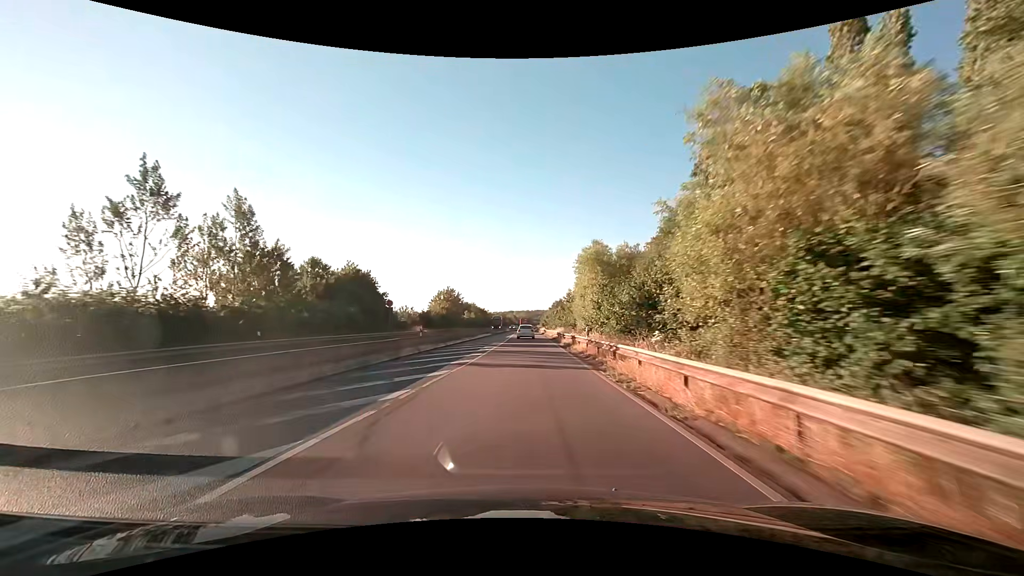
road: trunk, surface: asphalt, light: Day
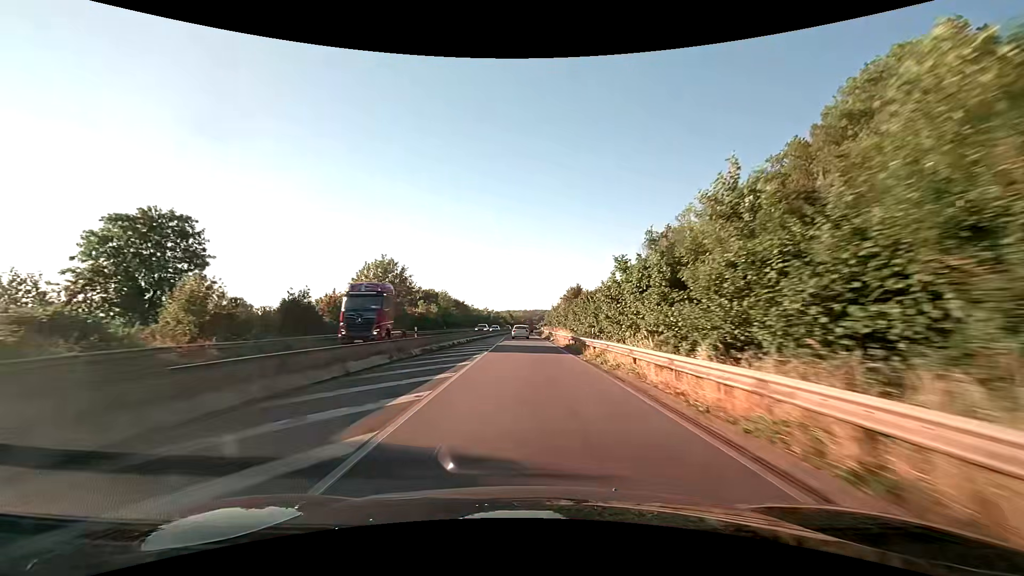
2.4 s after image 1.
(+0.2, +51.4) m; 0°
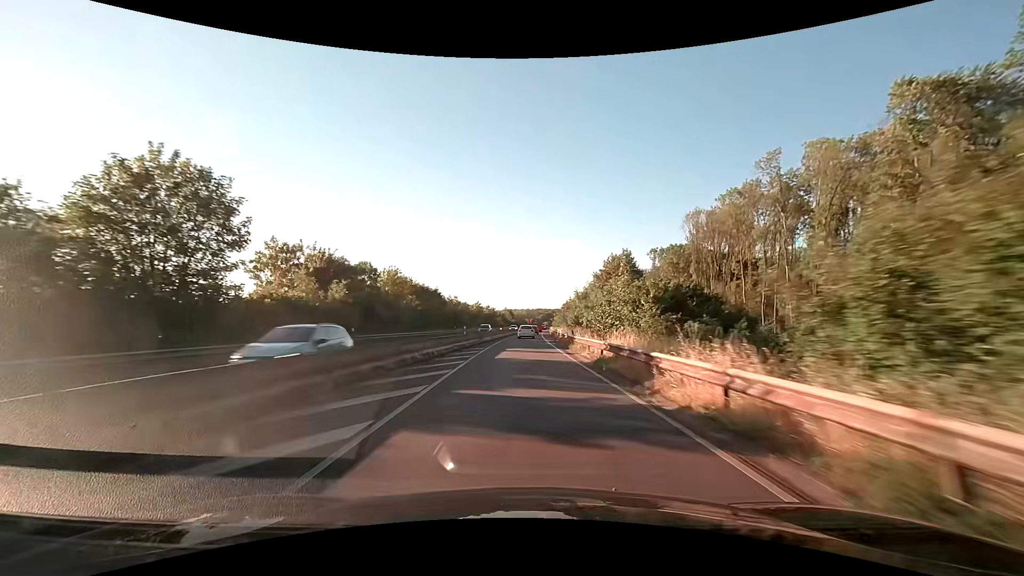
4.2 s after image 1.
(-0.1, +39.3) m; 0°
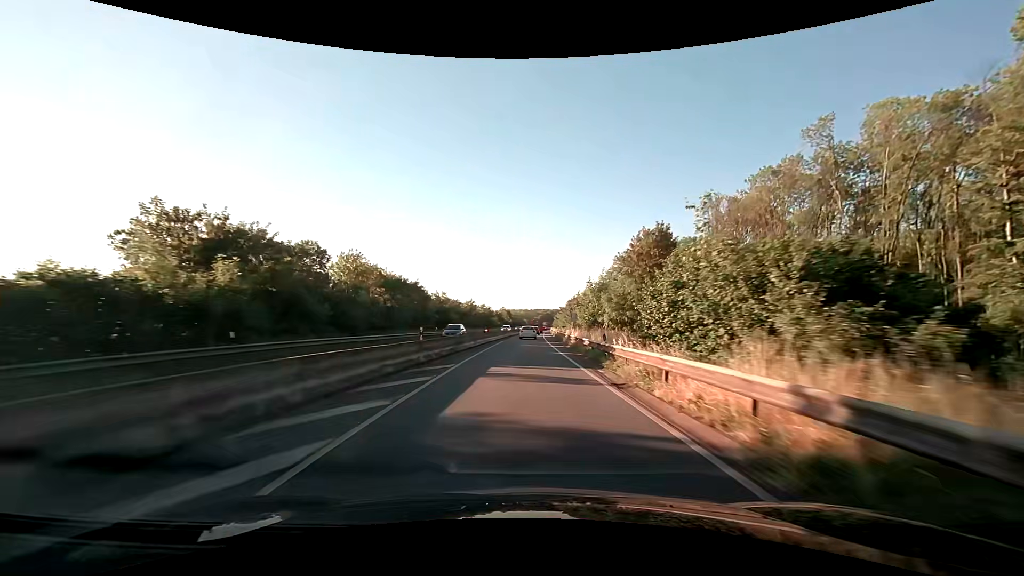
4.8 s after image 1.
(0.0, +13.3) m; 0°
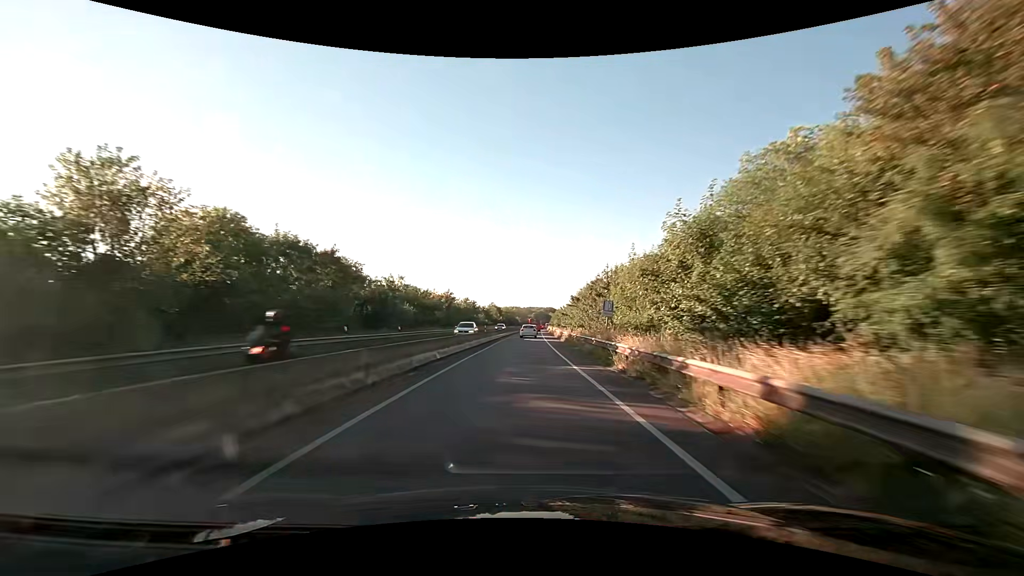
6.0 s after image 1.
(+0.2, +26.8) m; +1°
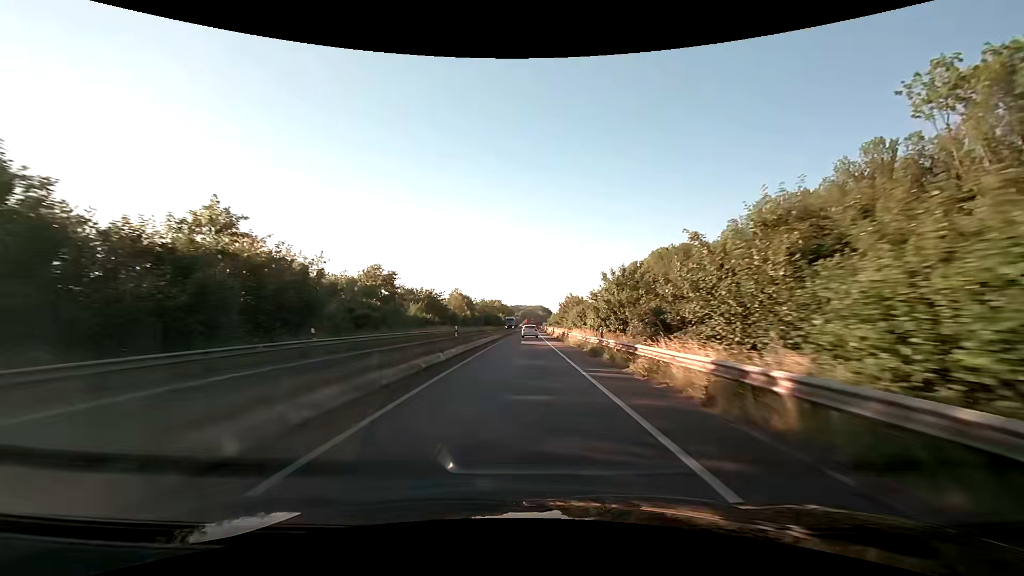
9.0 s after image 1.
(+1.1, +68.8) m; +1°
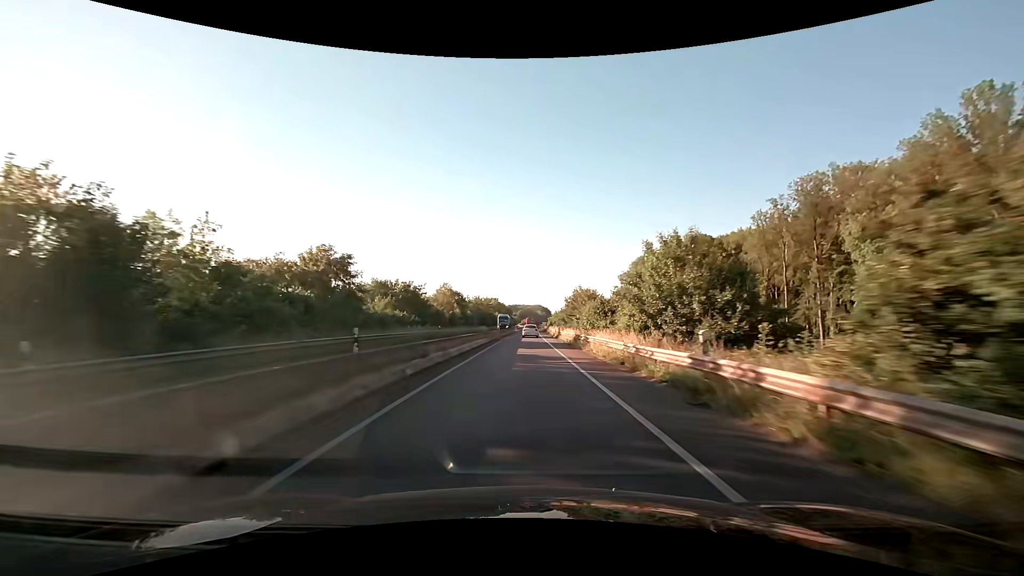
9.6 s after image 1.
(+0.1, +14.0) m; 0°
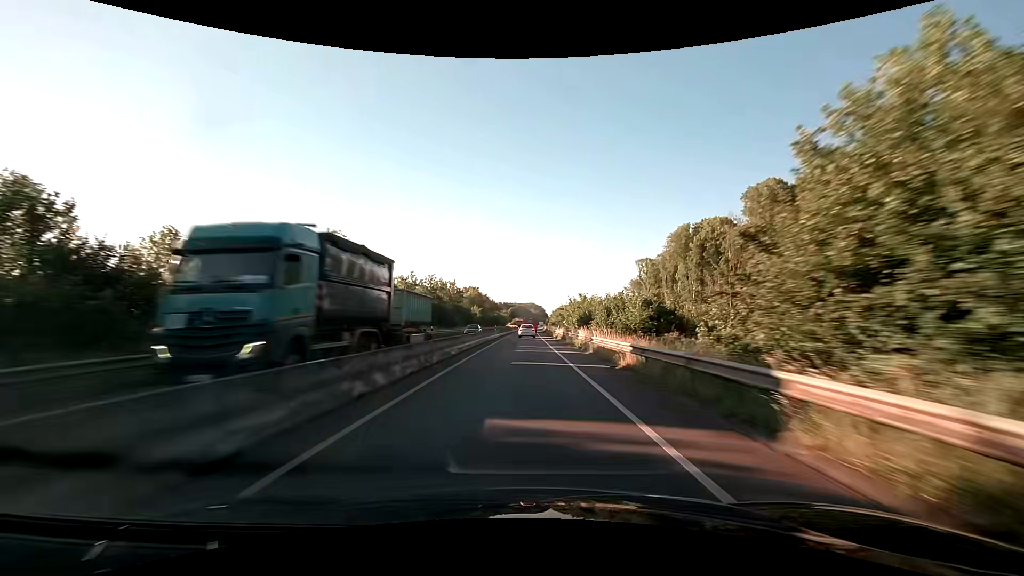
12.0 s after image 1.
(+0.6, +55.8) m; +1°
(0, +10) (0, +20) (0, +30) (0, +40) (0, +50) (0, +60) (0, +70) (0, +80) (+1, +90) (+1, +100) m
